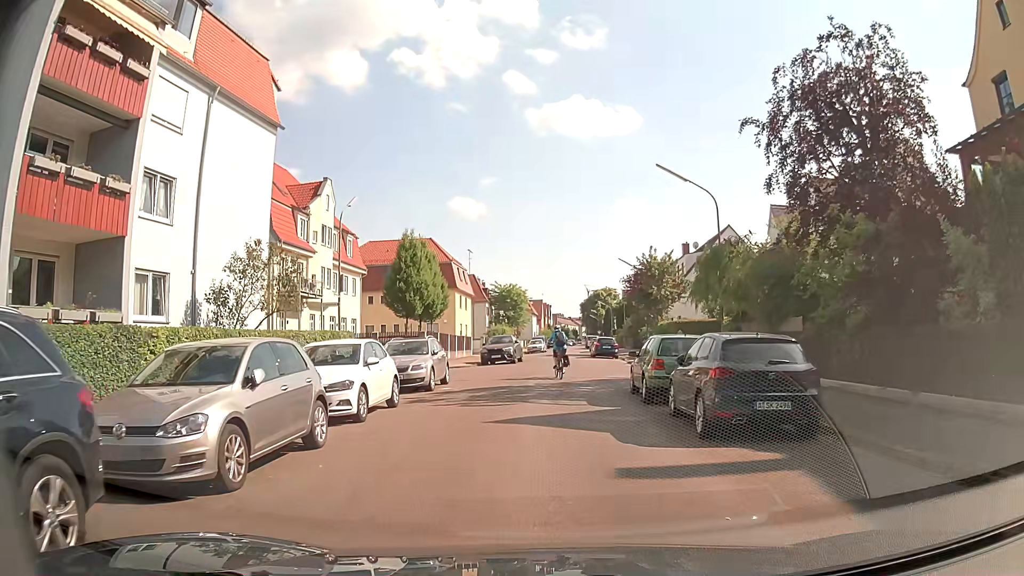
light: Day
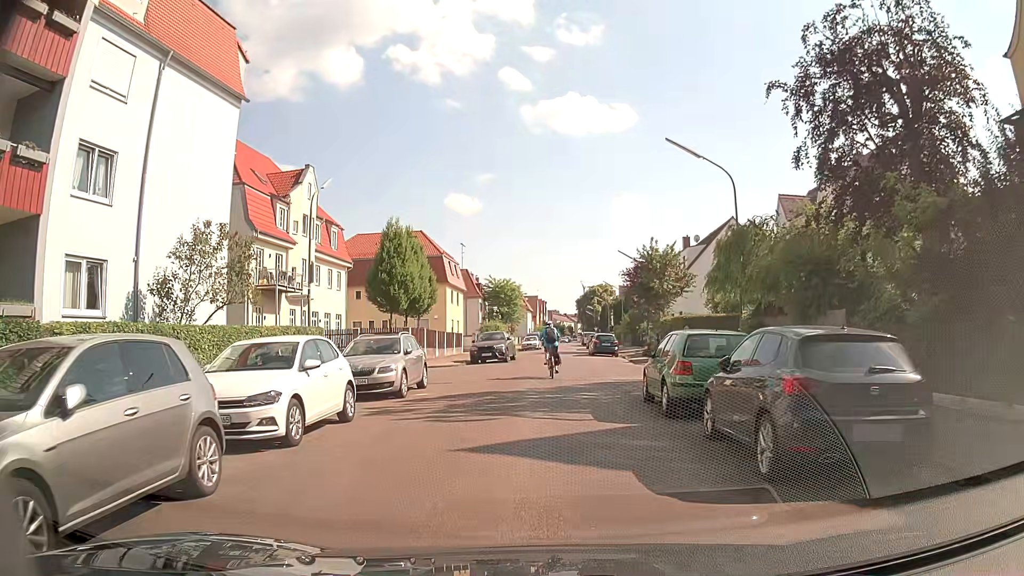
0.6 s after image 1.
(0.0, +3.0) m; +2°
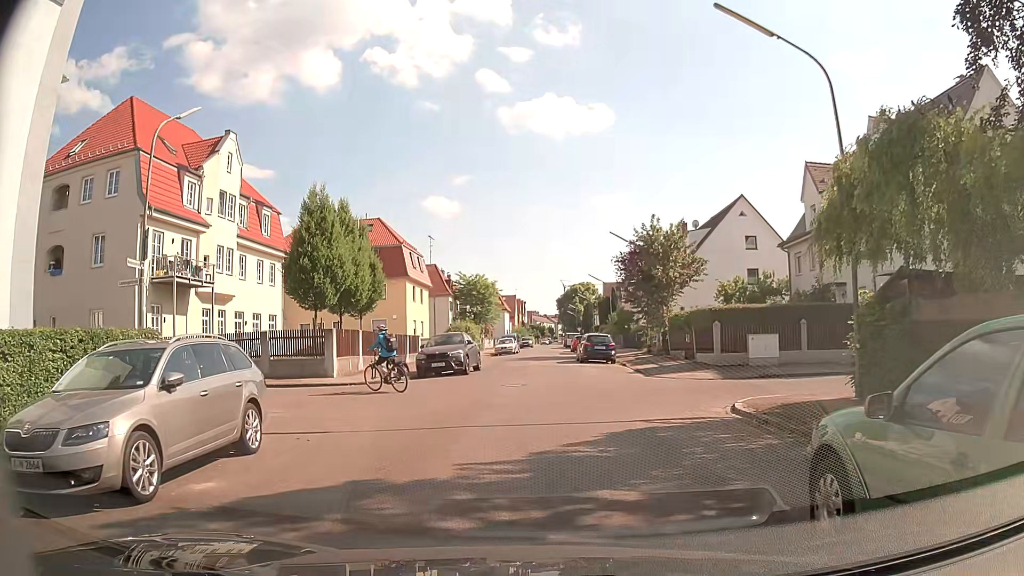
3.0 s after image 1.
(0.0, +9.6) m; +1°
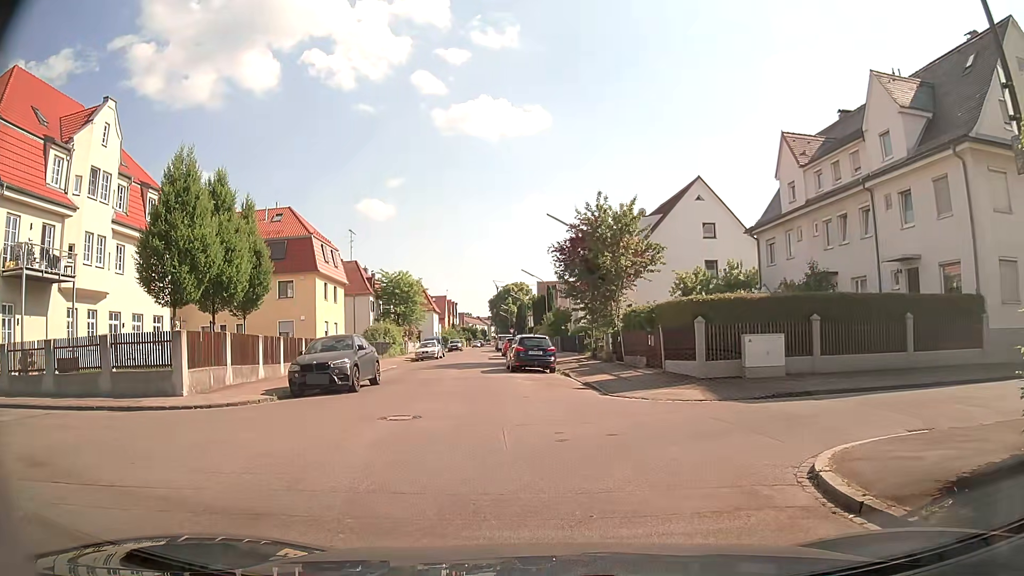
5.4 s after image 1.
(+0.2, +6.9) m; +5°
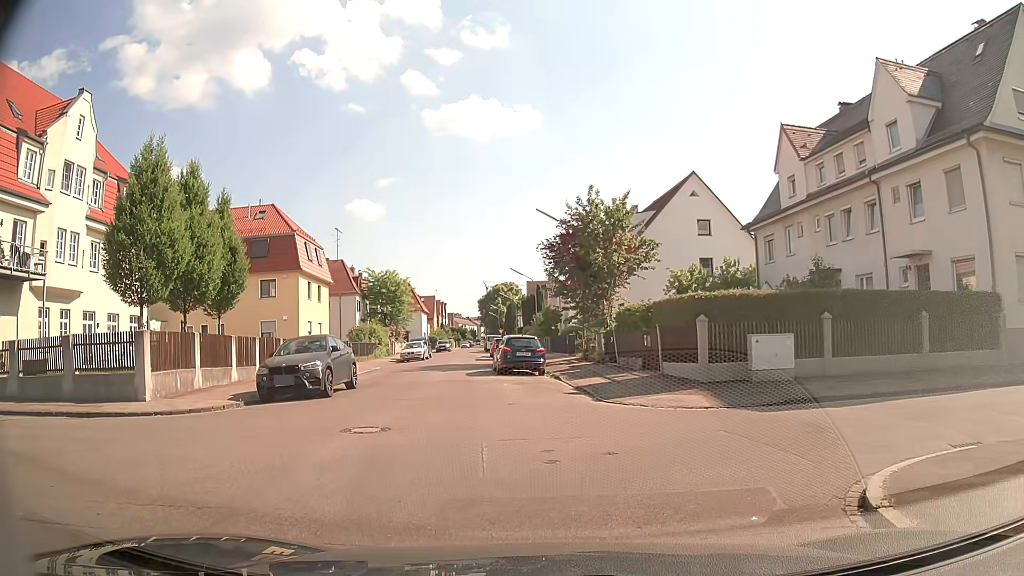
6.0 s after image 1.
(0.0, +1.5) m; +2°
